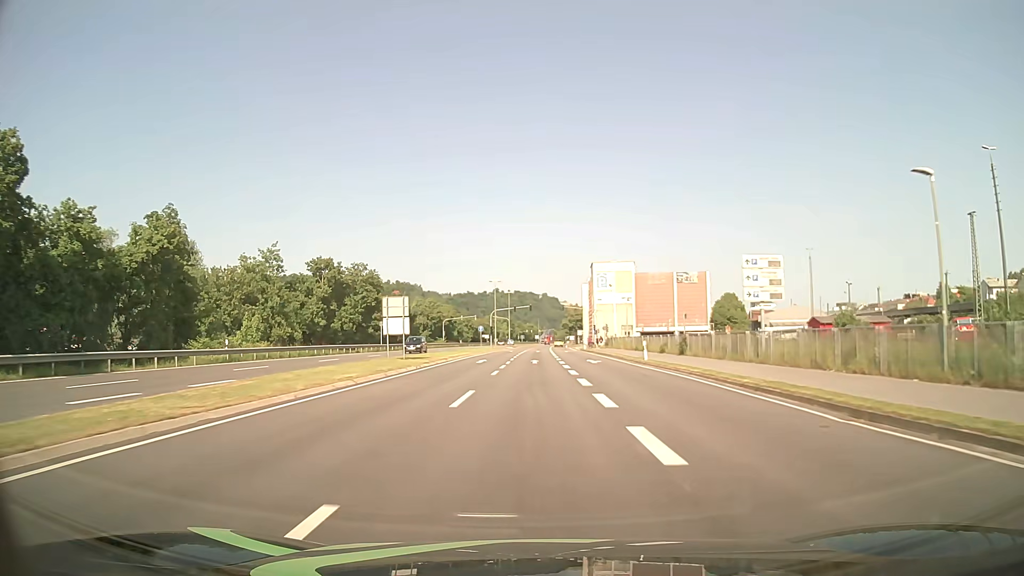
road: primary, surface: asphalt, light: Day
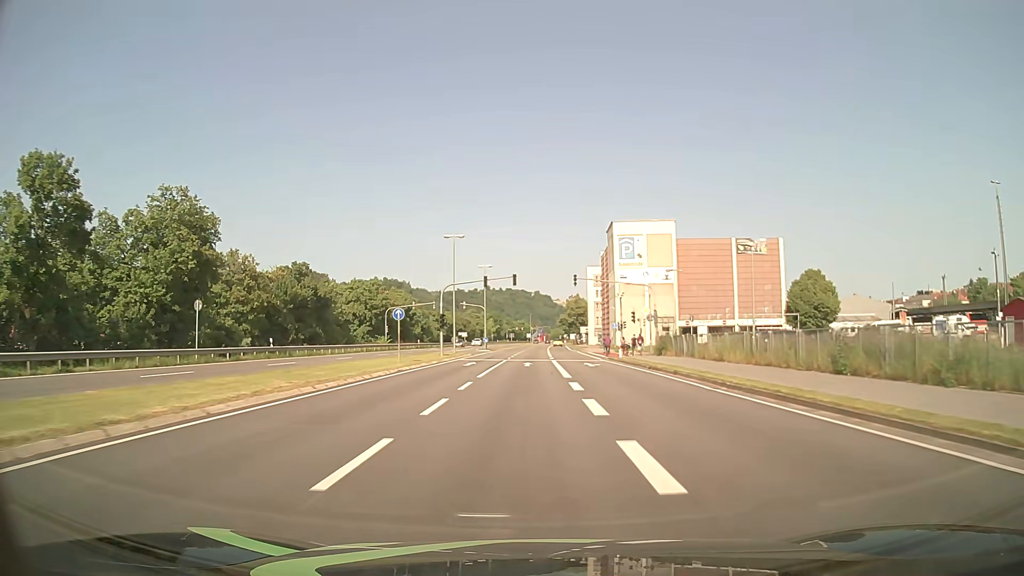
(+0.2, +43.2) m; +1°
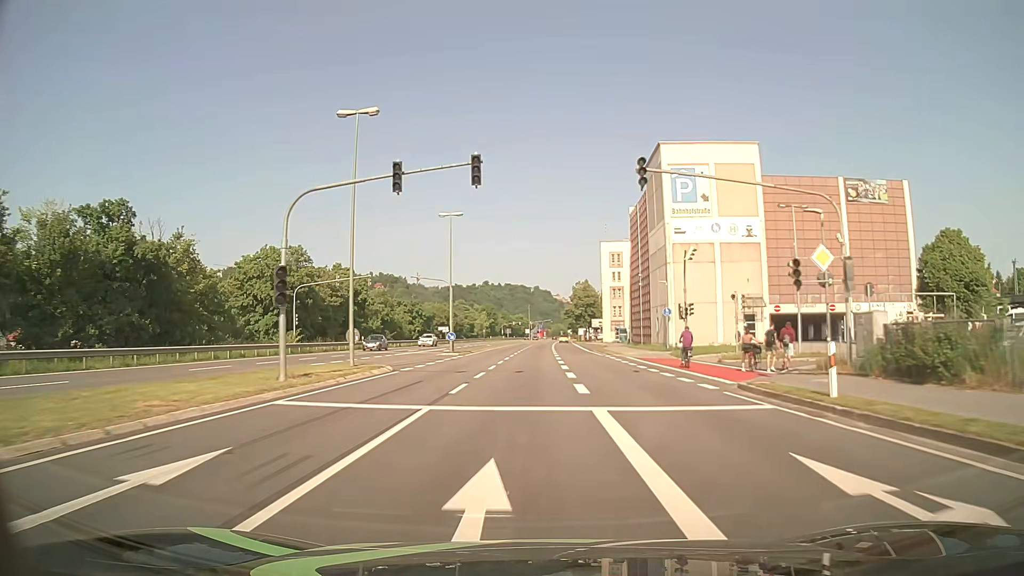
(0.0, +32.4) m; 0°
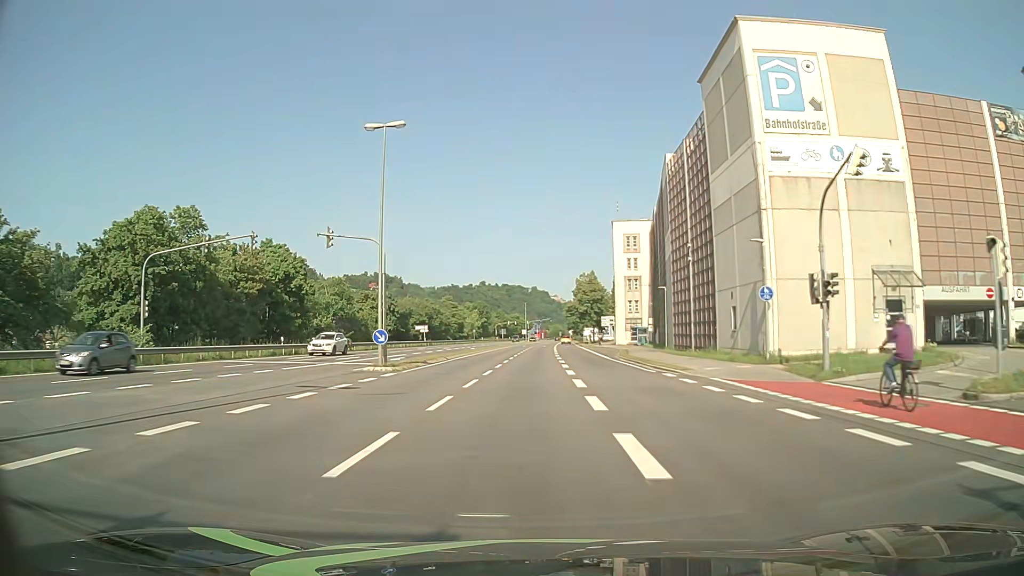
(0.0, +21.6) m; 0°
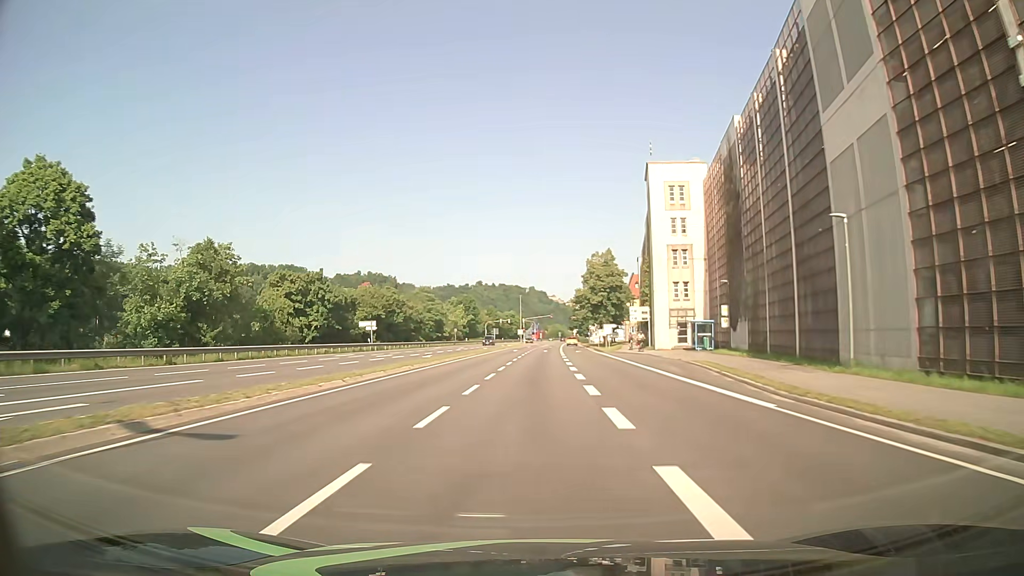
(+0.1, +32.3) m; 0°
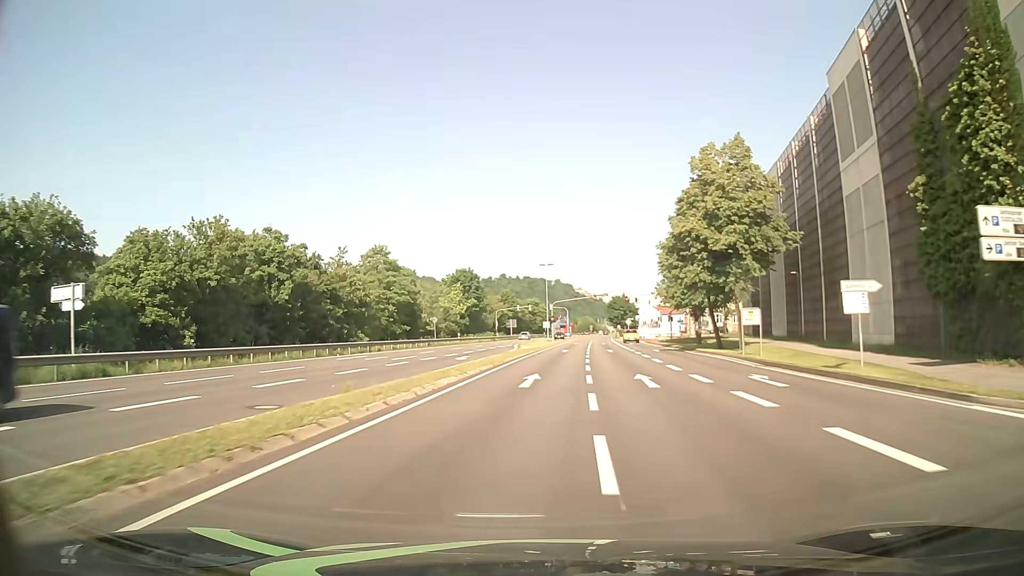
(-0.9, +52.1) m; -2°
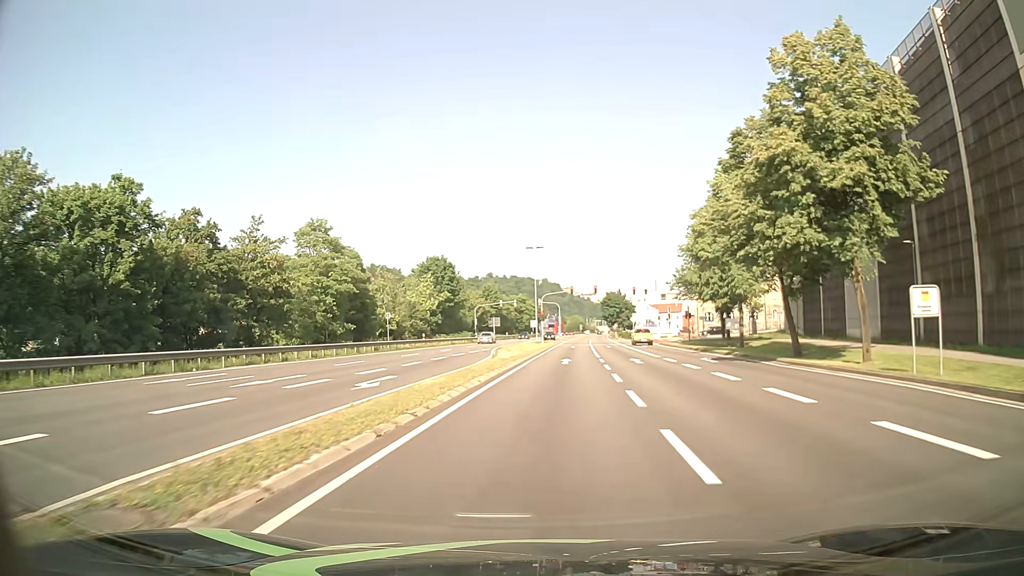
(+0.1, +17.4) m; +1°
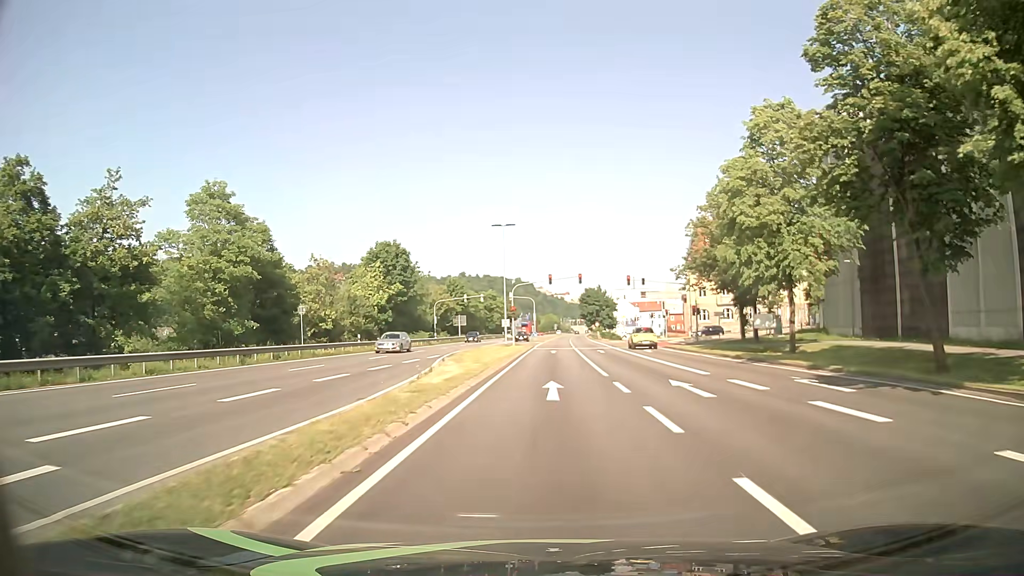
(+0.3, +14.8) m; +2°
(0, +10) (0, +20) (+1, +30) (+1, +40) (+1, +50) (+2, +60) (+2, +70) (+3, +80) (+3, +90) (+4, +100) m
